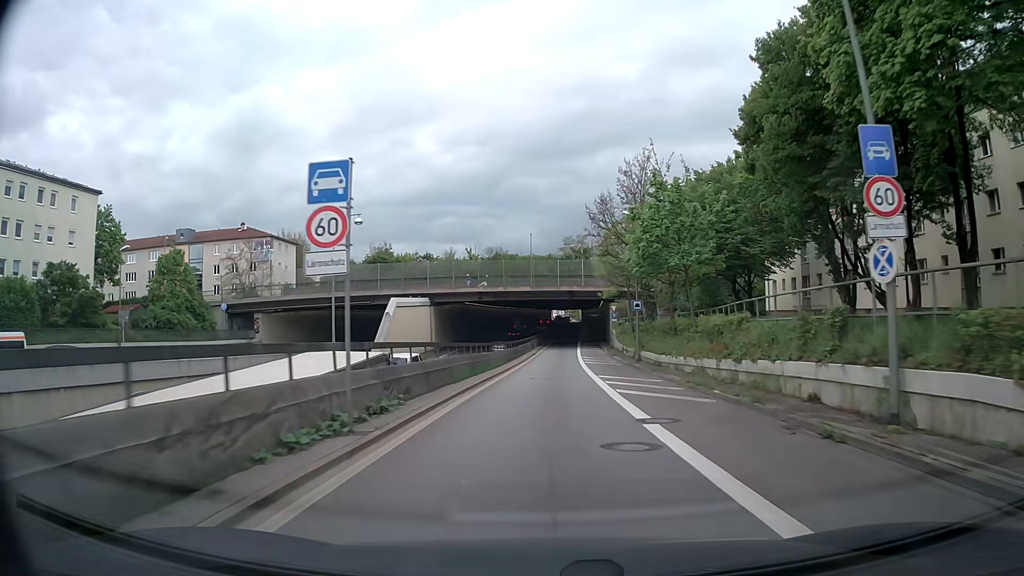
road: trunk_link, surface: asphalt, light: Day
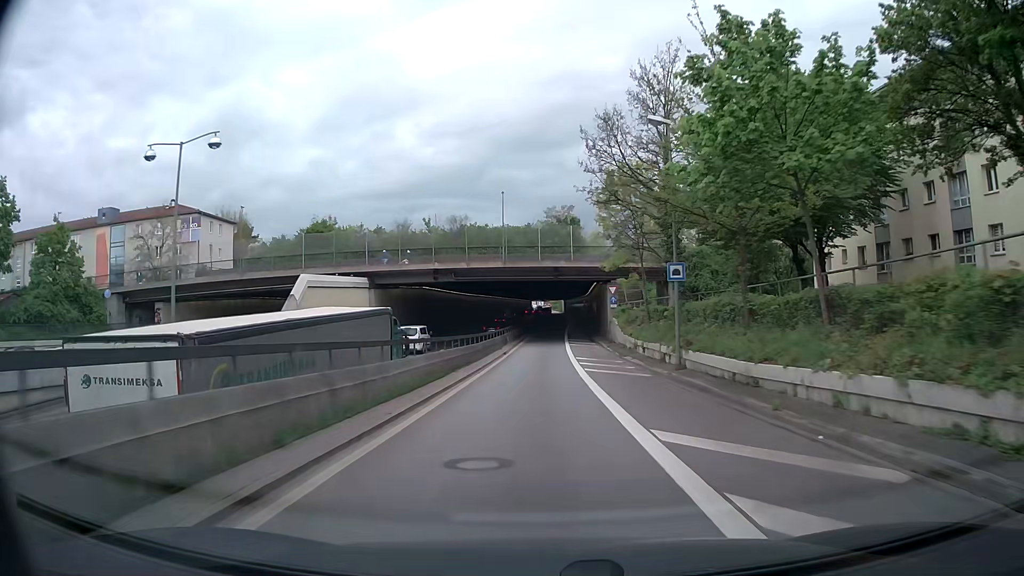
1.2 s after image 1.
(+0.3, +17.0) m; +1°
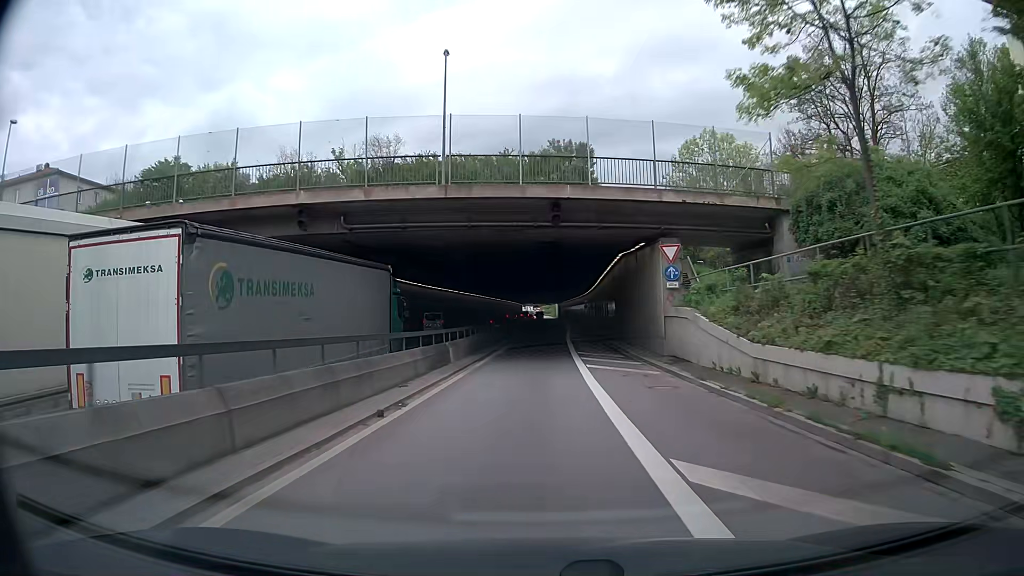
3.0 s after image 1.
(+0.3, +27.2) m; +1°
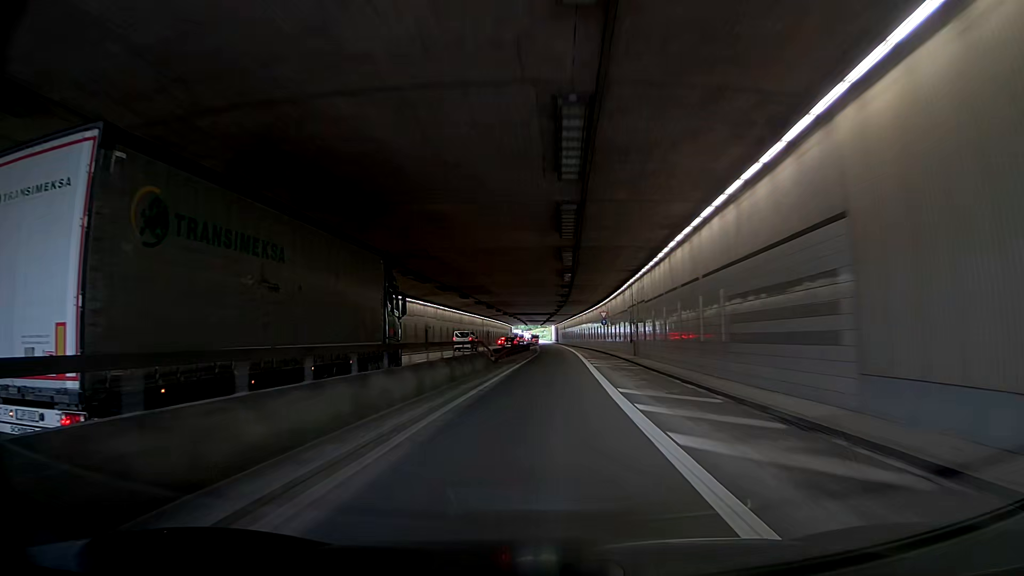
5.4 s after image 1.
(-0.1, +38.3) m; +1°
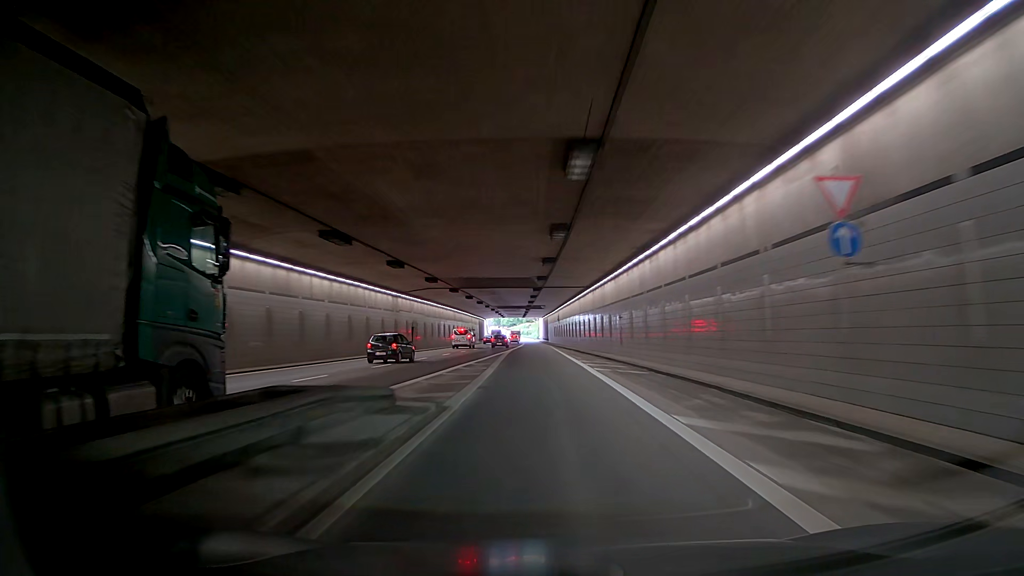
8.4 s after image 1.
(+0.8, +56.0) m; +4°
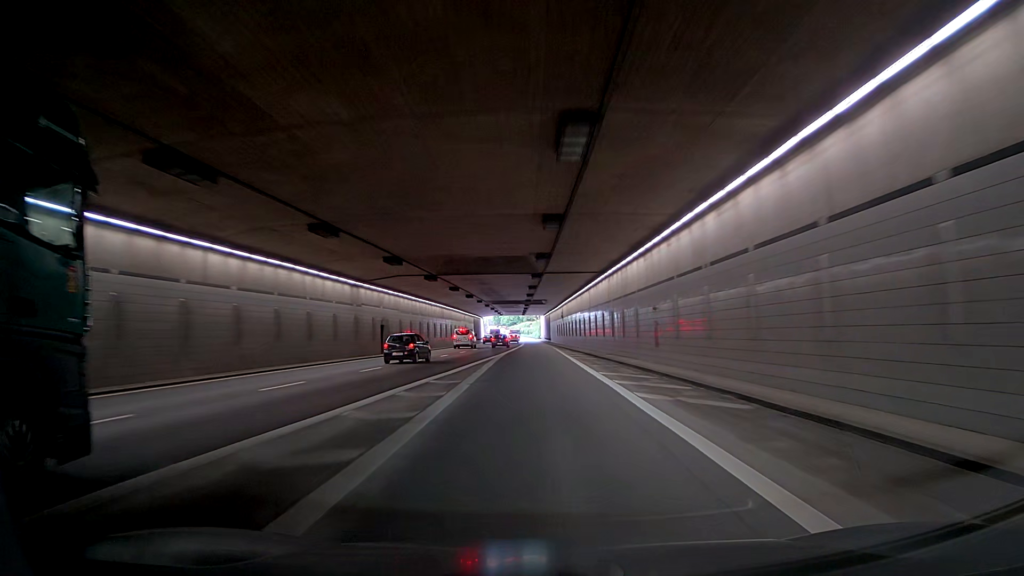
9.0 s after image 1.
(0.0, +11.8) m; 0°
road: trunk
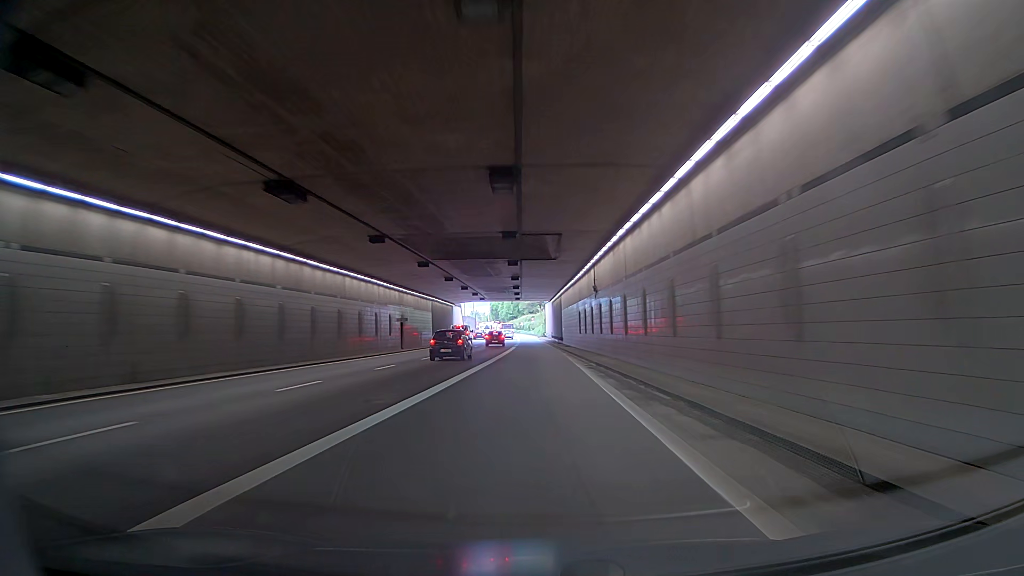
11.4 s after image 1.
(-0.8, +46.0) m; -1°
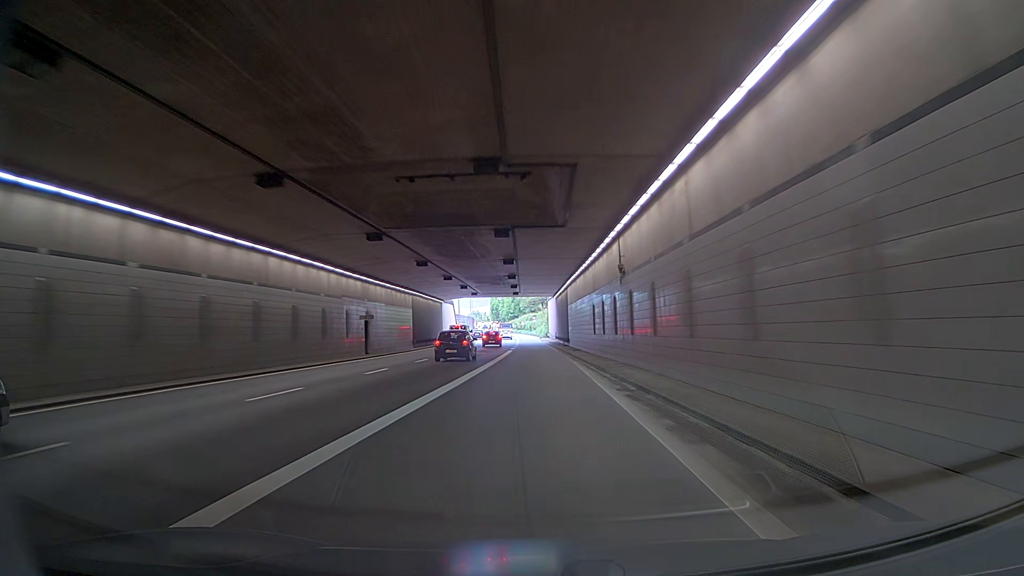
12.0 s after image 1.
(0.0, +10.9) m; 0°
